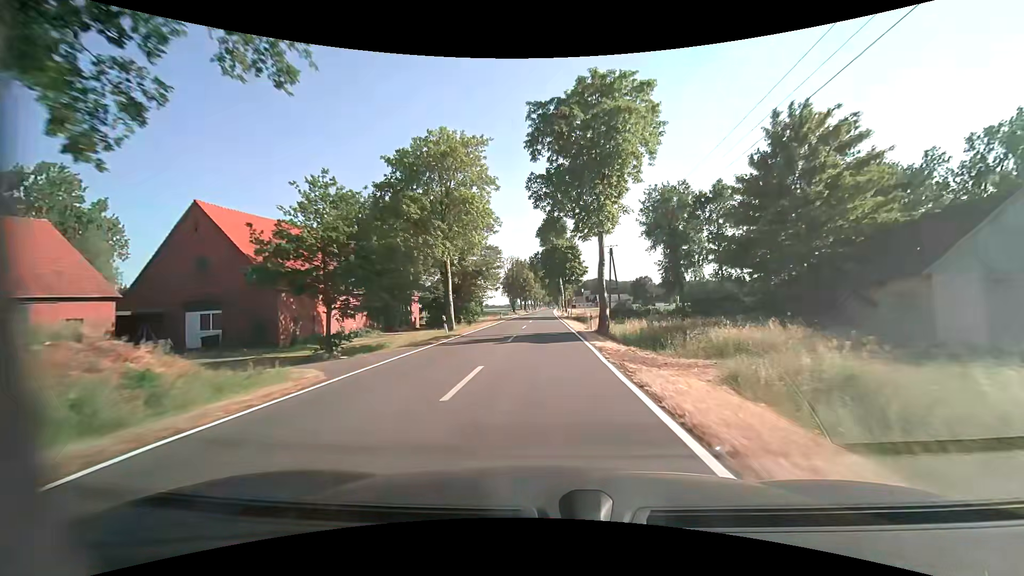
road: tertiary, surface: asphalt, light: Day
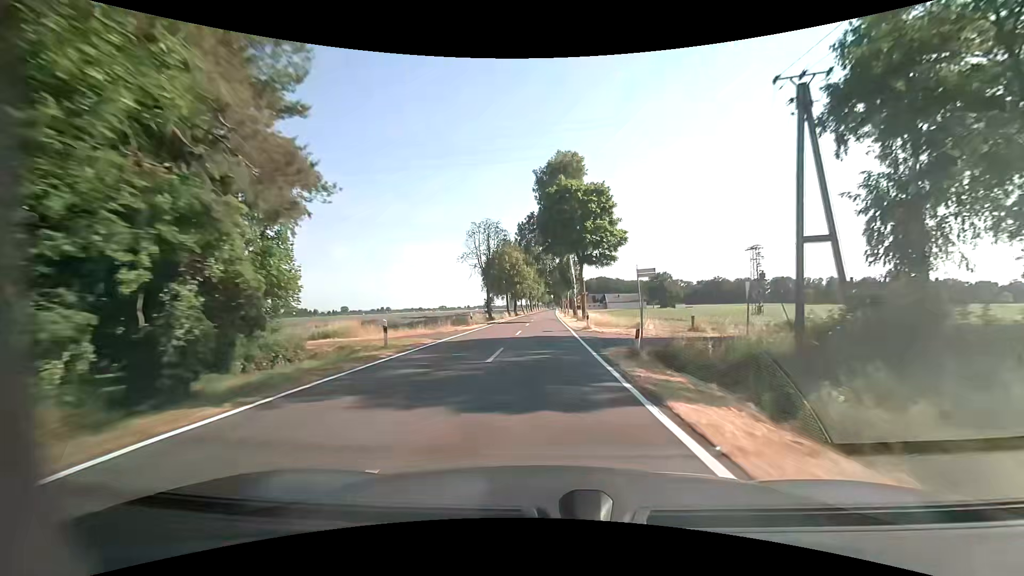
(0.0, +43.2) m; 0°
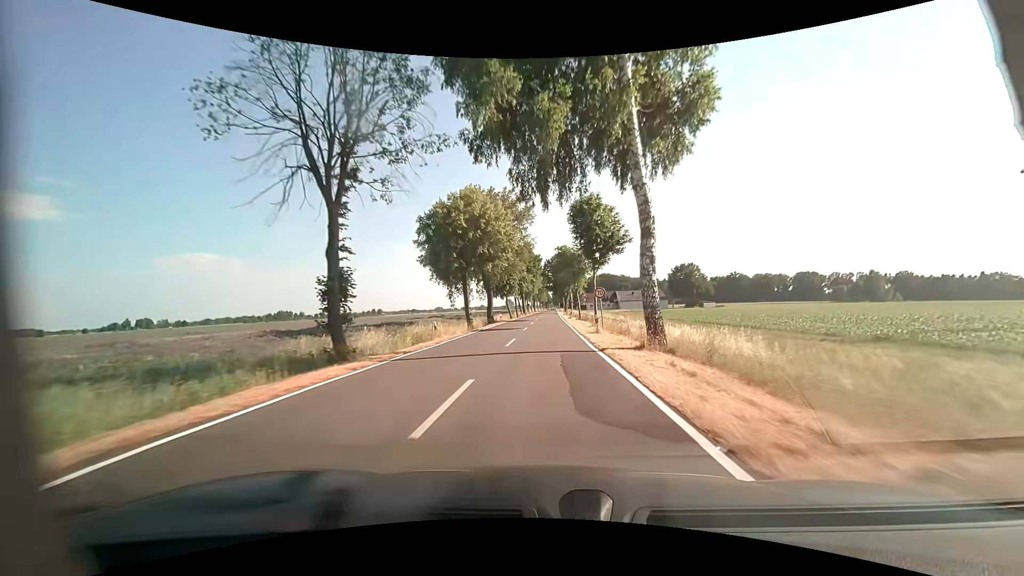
(-0.1, +43.2) m; 0°
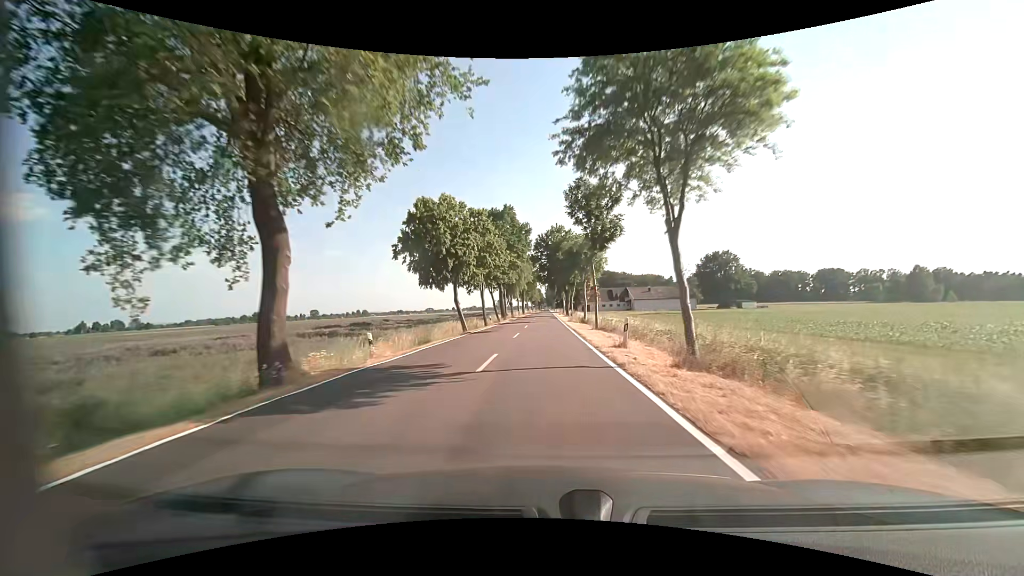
(+0.3, +43.2) m; +1°
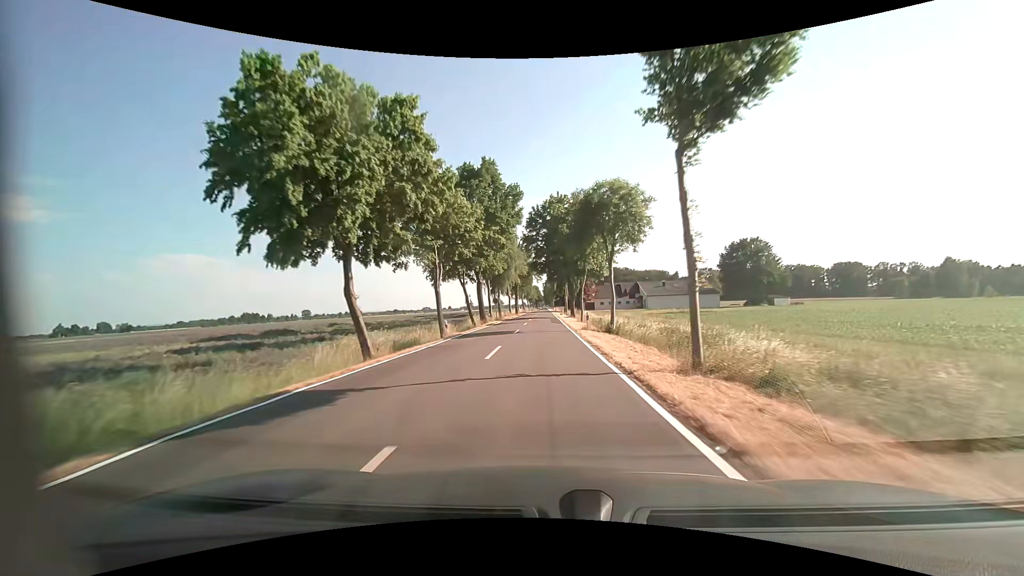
(+0.1, +21.6) m; +1°
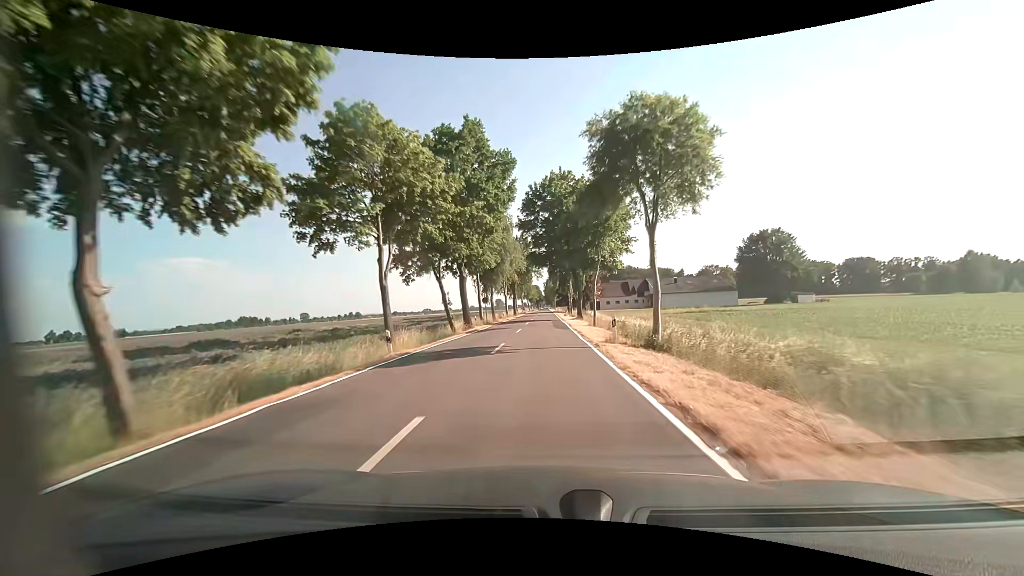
(0.0, +10.8) m; 0°
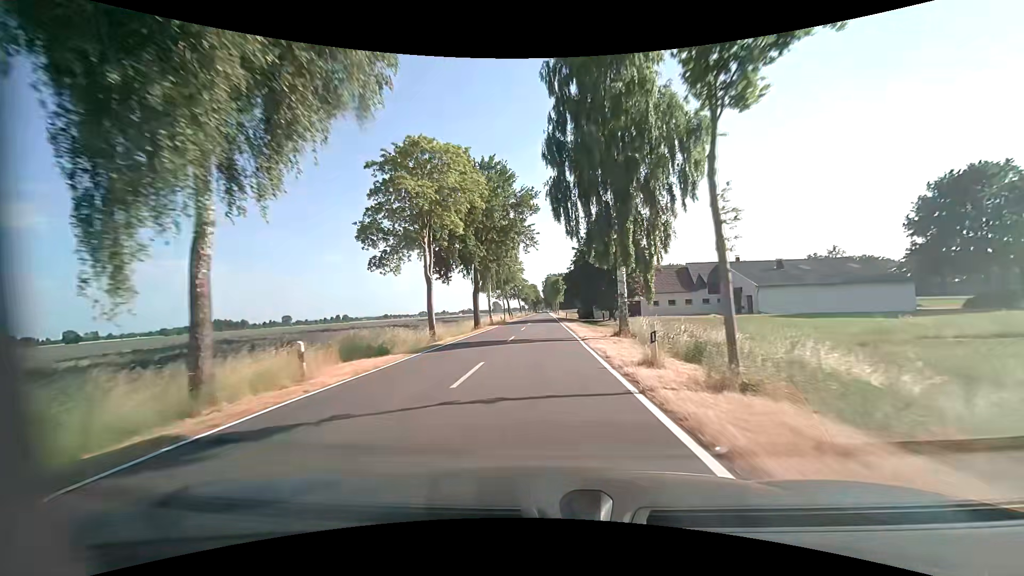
(0.0, +54.0) m; 0°
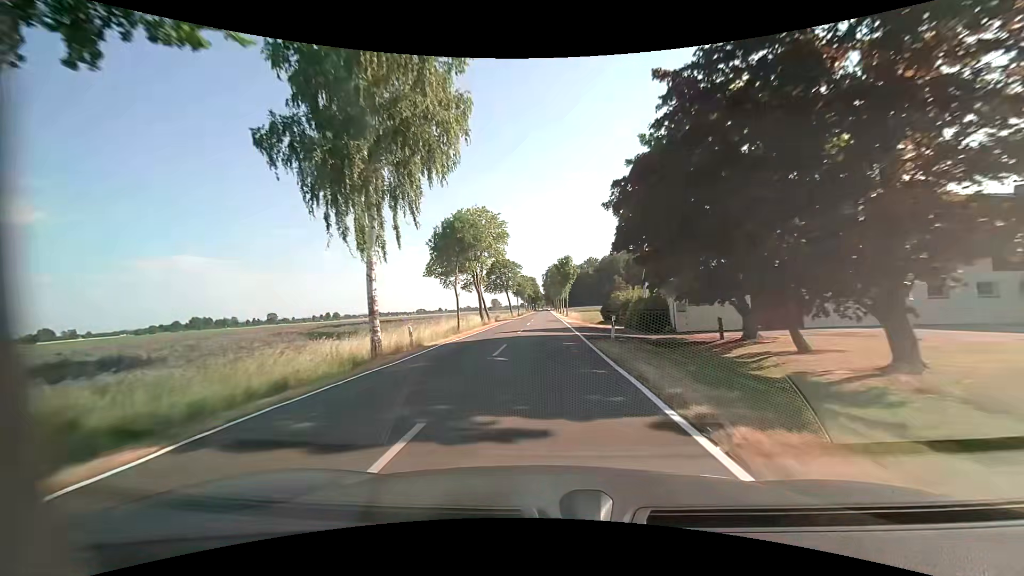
(-0.1, +43.1) m; 0°
(0, +10) (0, +20) (0, +30) (0, +40) (0, +50) (0, +60) (0, +70) (0, +80) (0, +90) (0, +100) m
